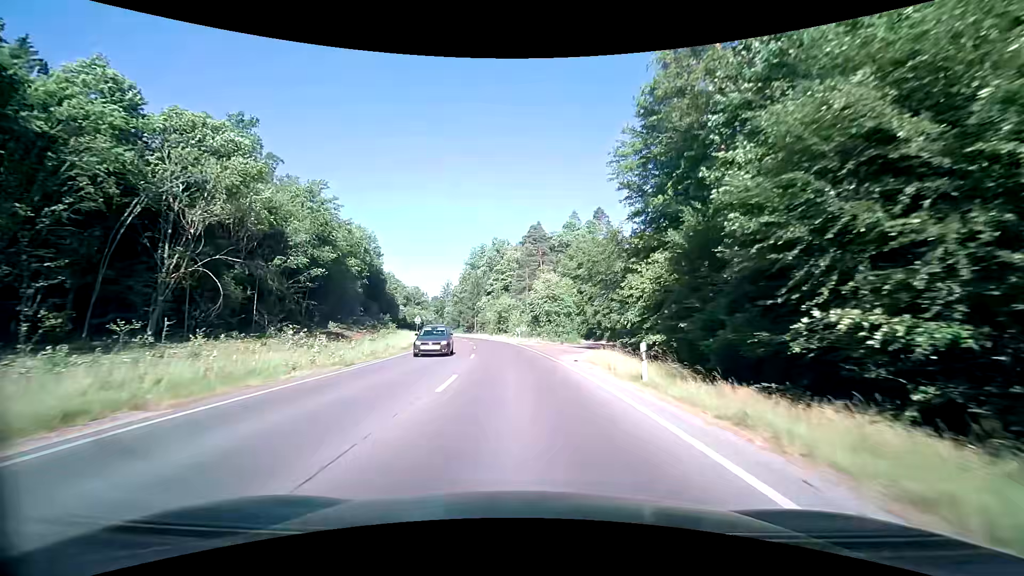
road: secondary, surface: asphalt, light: Day
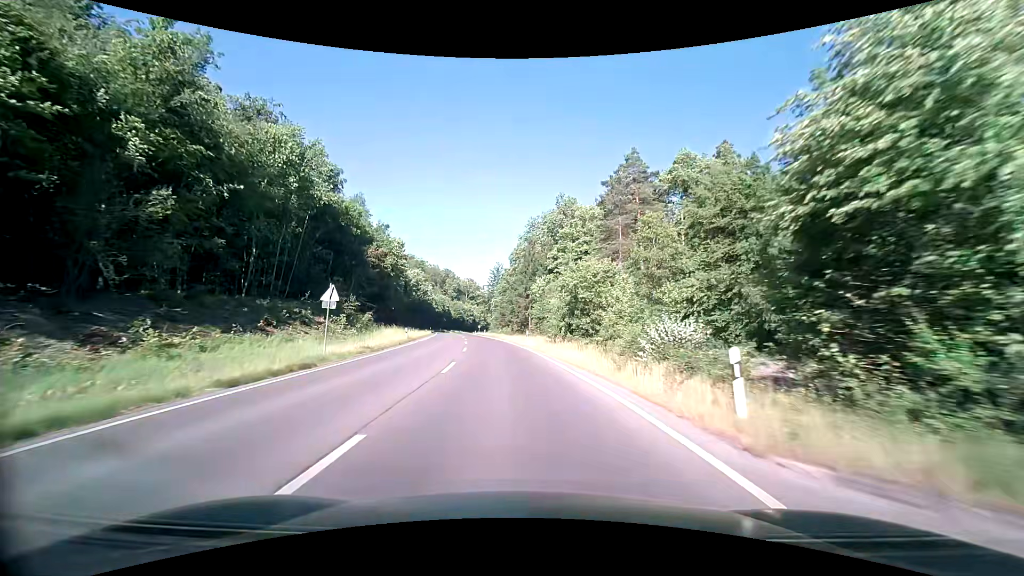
(-2.5, +44.9) m; -7°
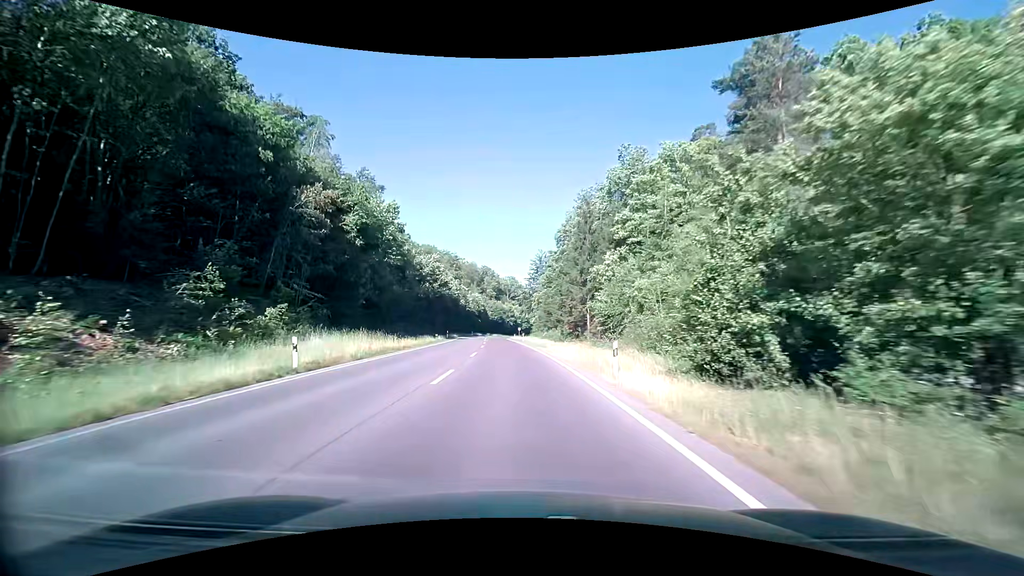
(-1.0, +26.4) m; -5°
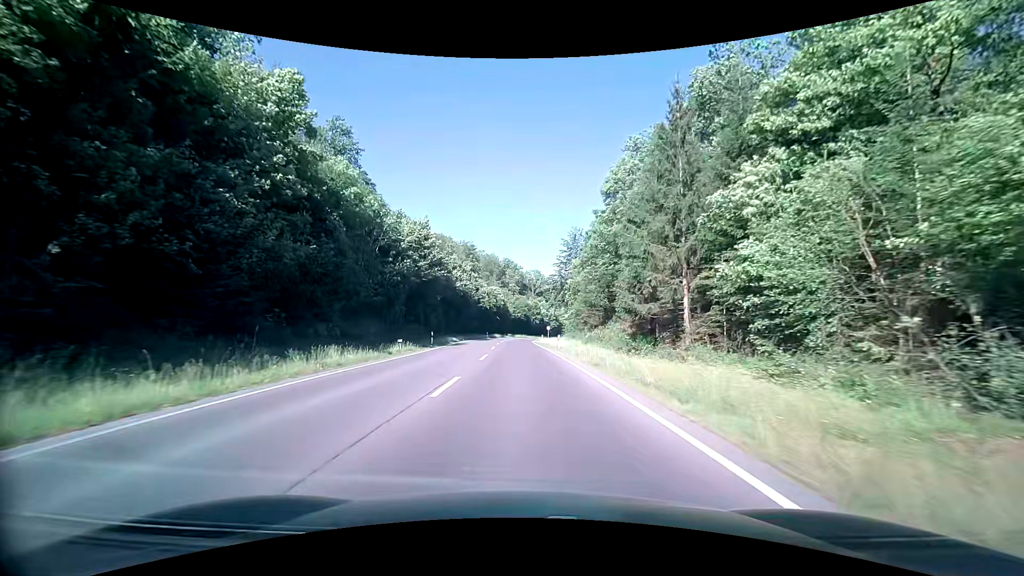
(-0.8, +26.5) m; -3°
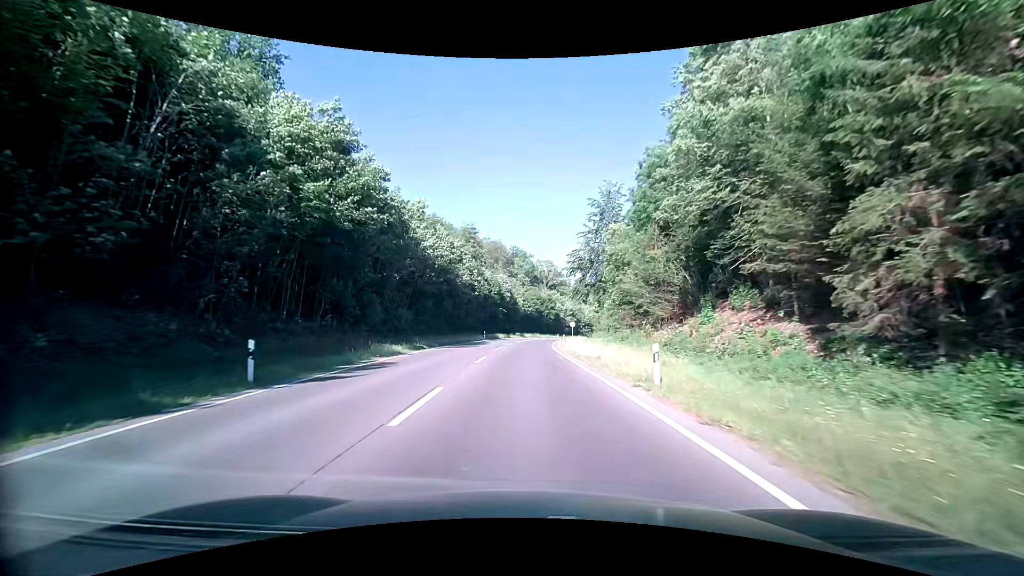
(-0.3, +27.1) m; -1°
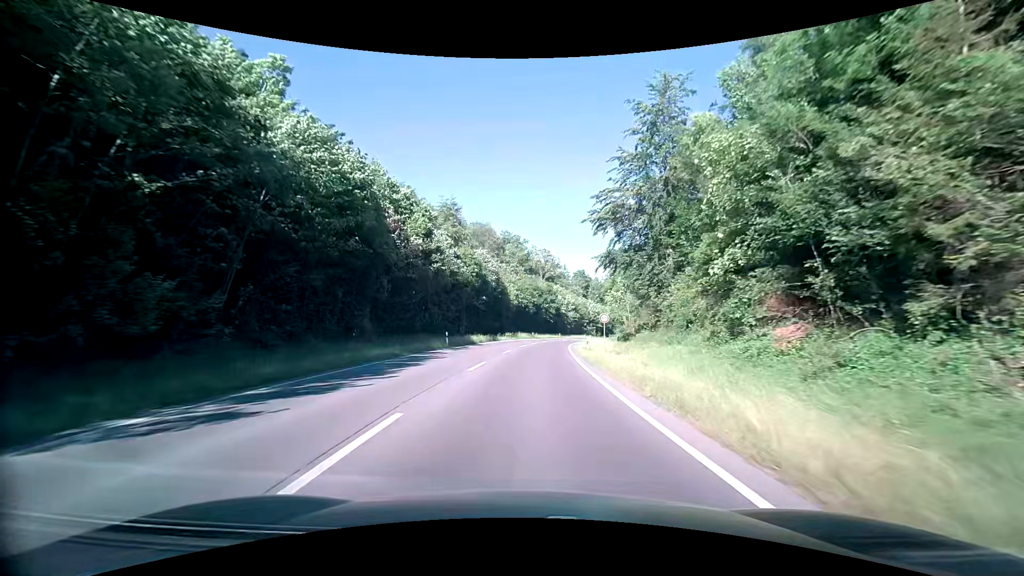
(-0.1, +27.2) m; 0°
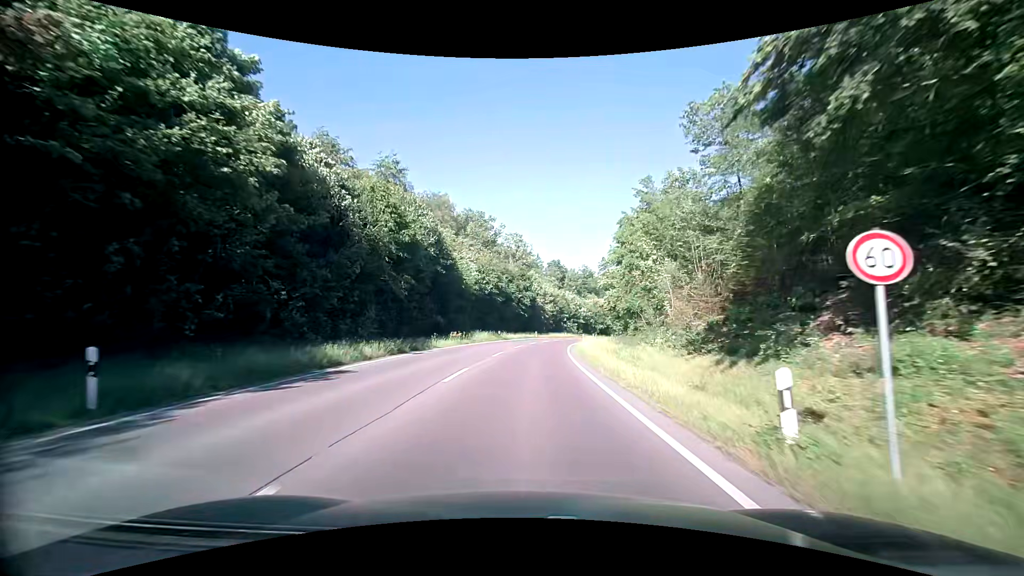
(+0.9, +27.6) m; +4°
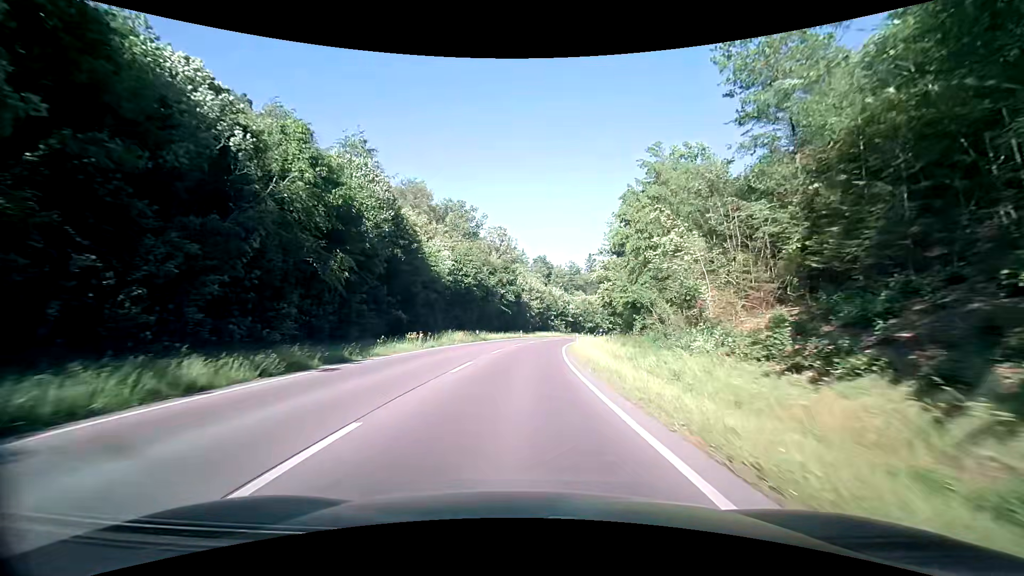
(+0.1, +9.2) m; +2°
(0, +10) (0, +20) (+1, +30) (+1, +40) (+2, +50) (+4, +60) (+5, +70) (+7, +79) (+10, +89) (+12, +99) m
